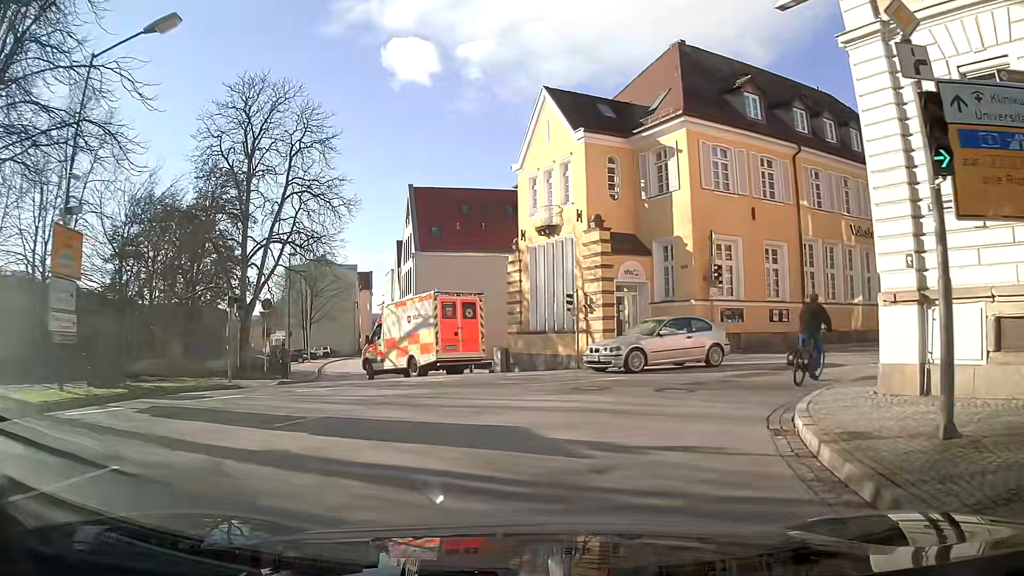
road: primary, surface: asphalt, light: Day
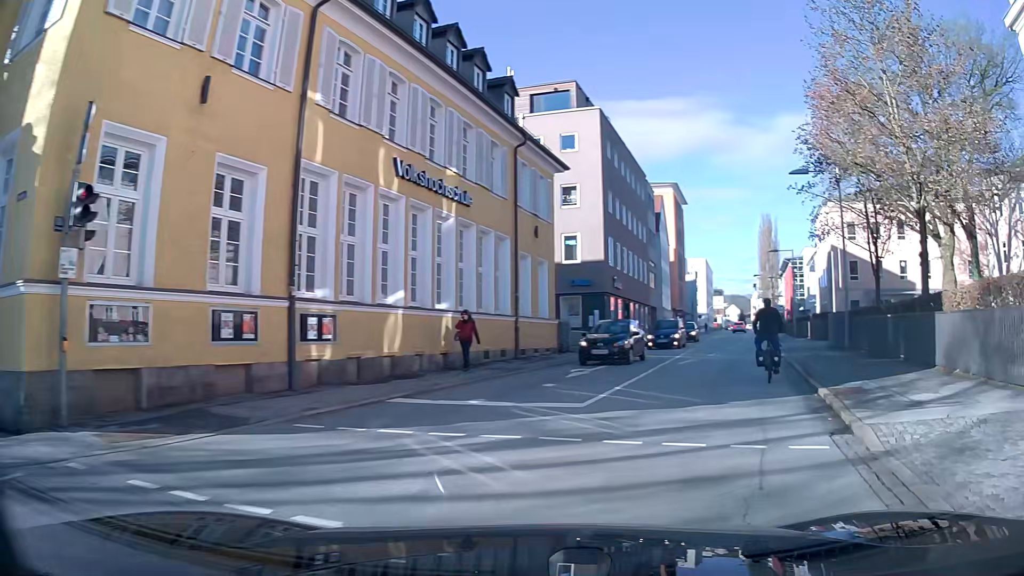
(+5.4, +15.1) m; +48°
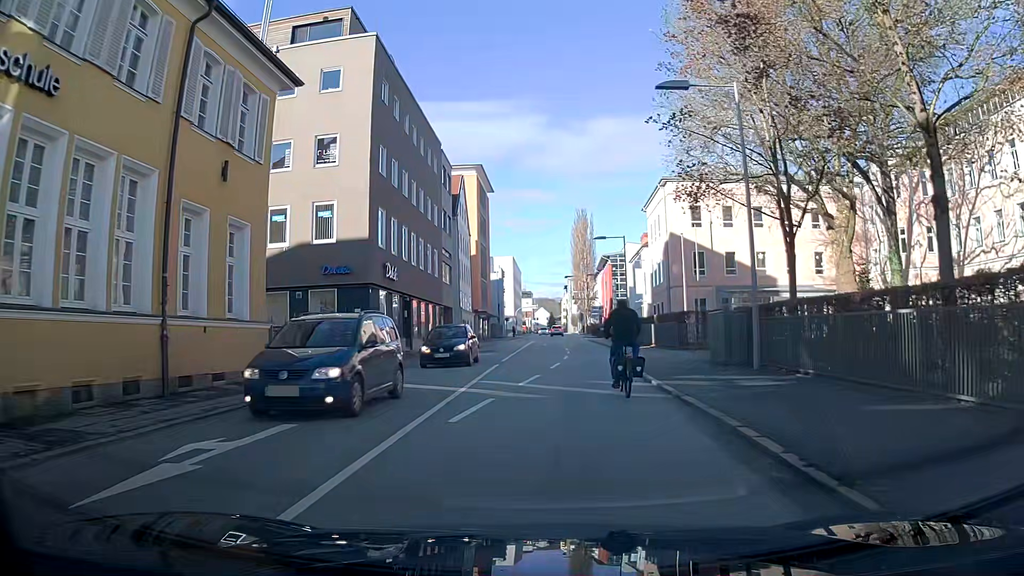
(+2.0, +12.1) m; +13°
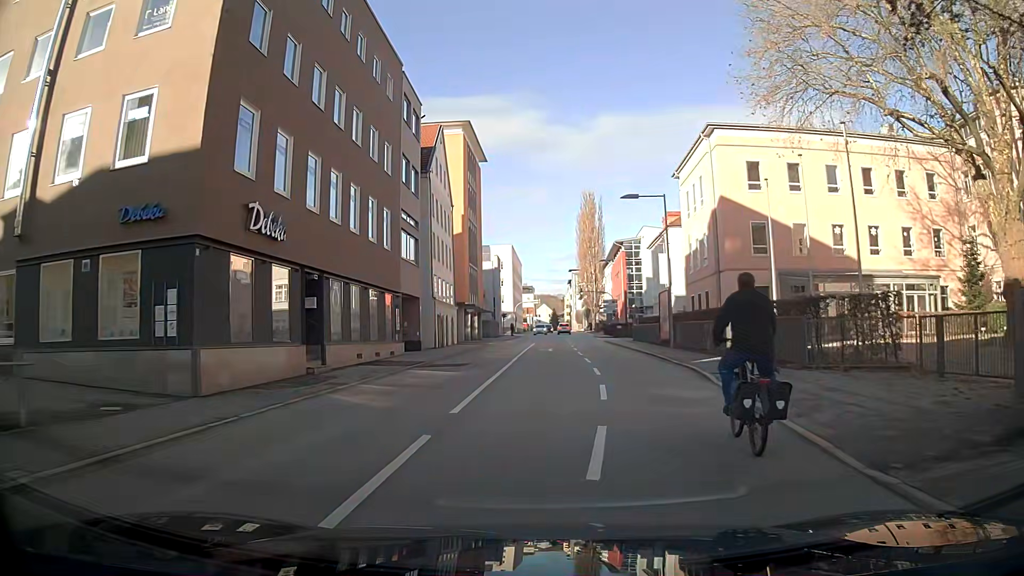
(0.0, +15.6) m; 0°
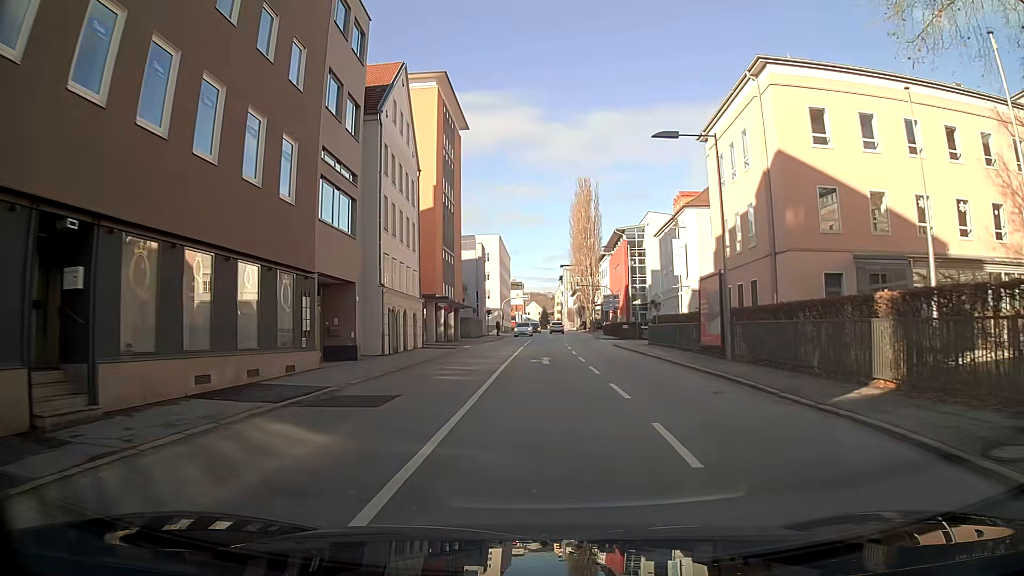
(+0.1, +11.7) m; +1°
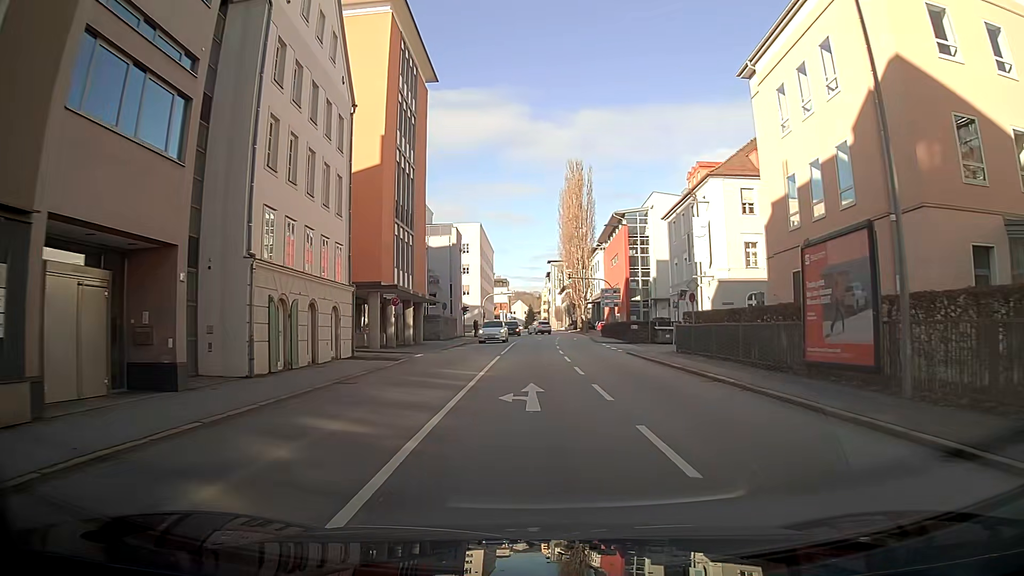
(+0.1, +12.5) m; 0°
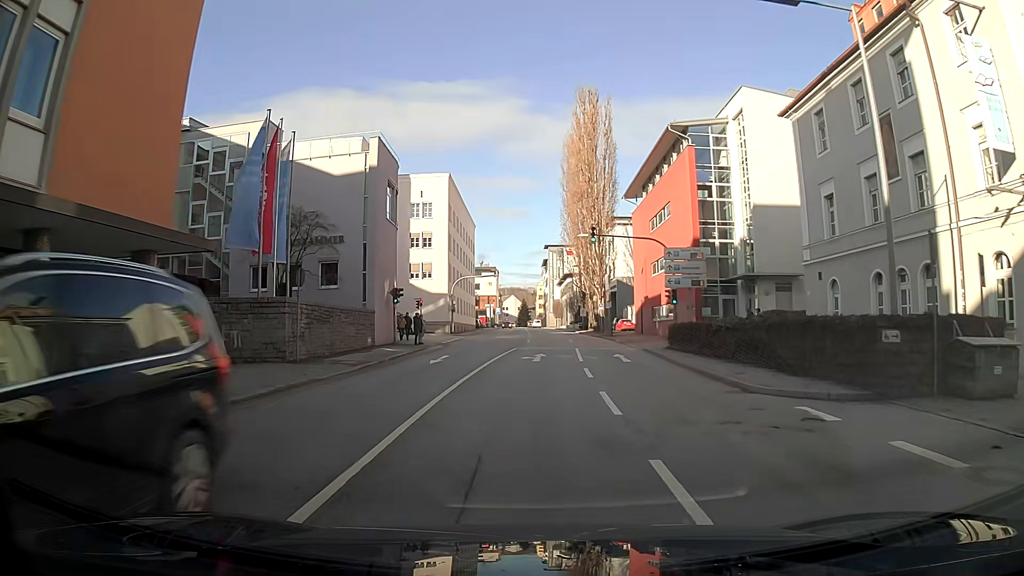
(+0.4, +32.7) m; +1°
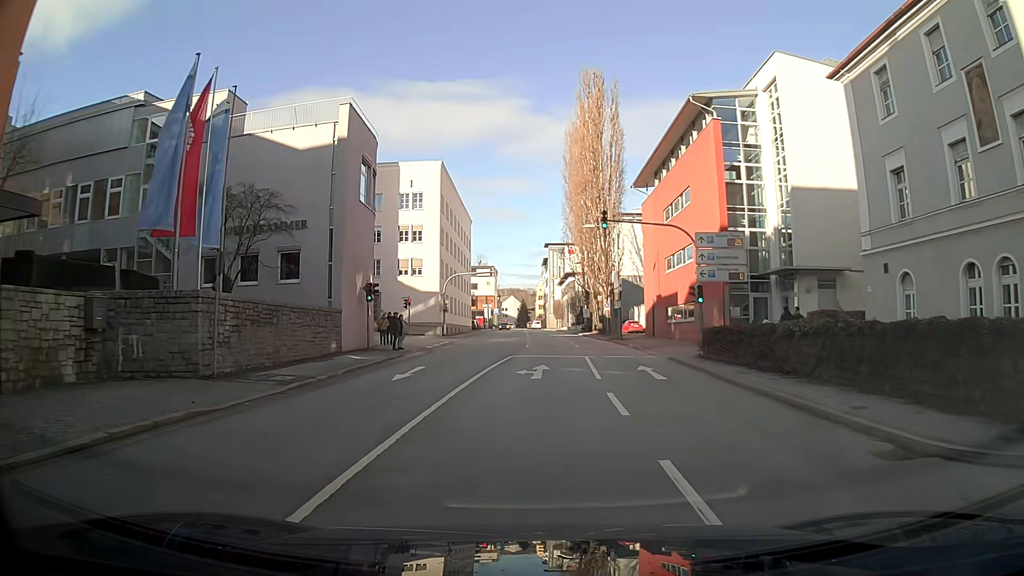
(0.0, +5.9) m; 0°
(0, +10) (0, +20) (0, +30) (0, +40) (-1, +49) (-11, +52) (-21, +53) (-31, +54) (-41, +55) (-51, +55) m
